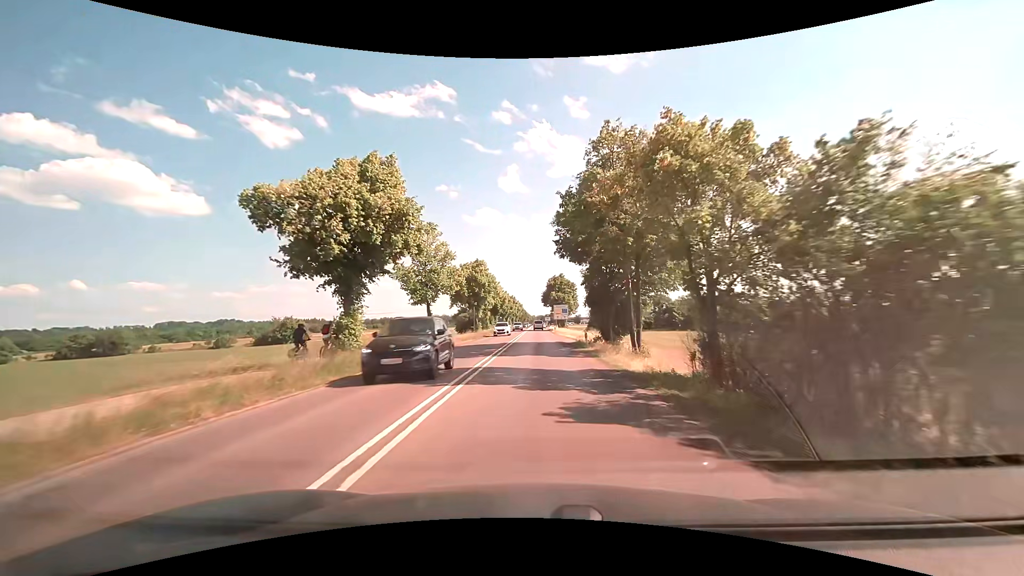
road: secondary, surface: asphalt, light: Day
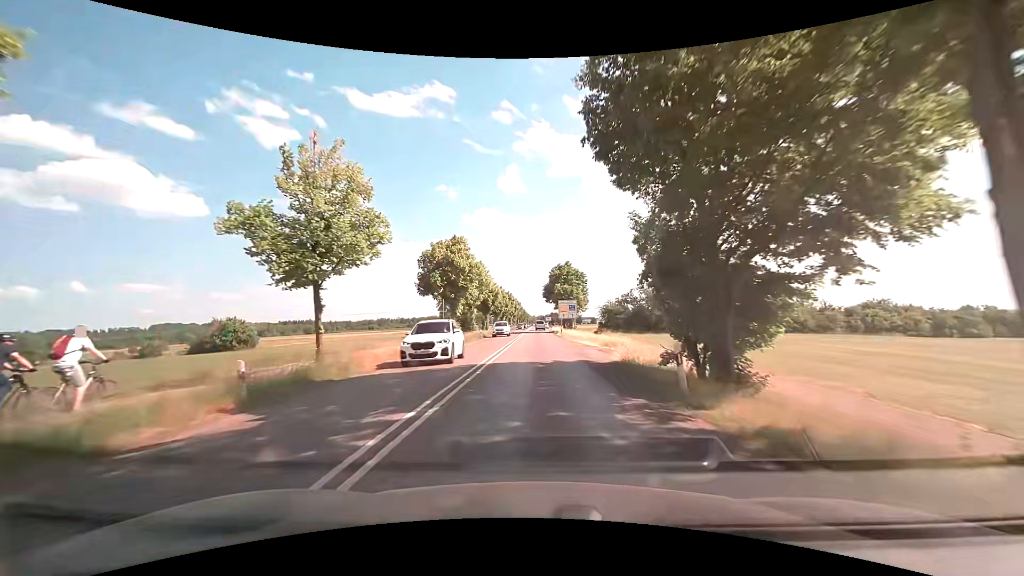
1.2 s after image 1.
(-0.1, +18.5) m; 0°
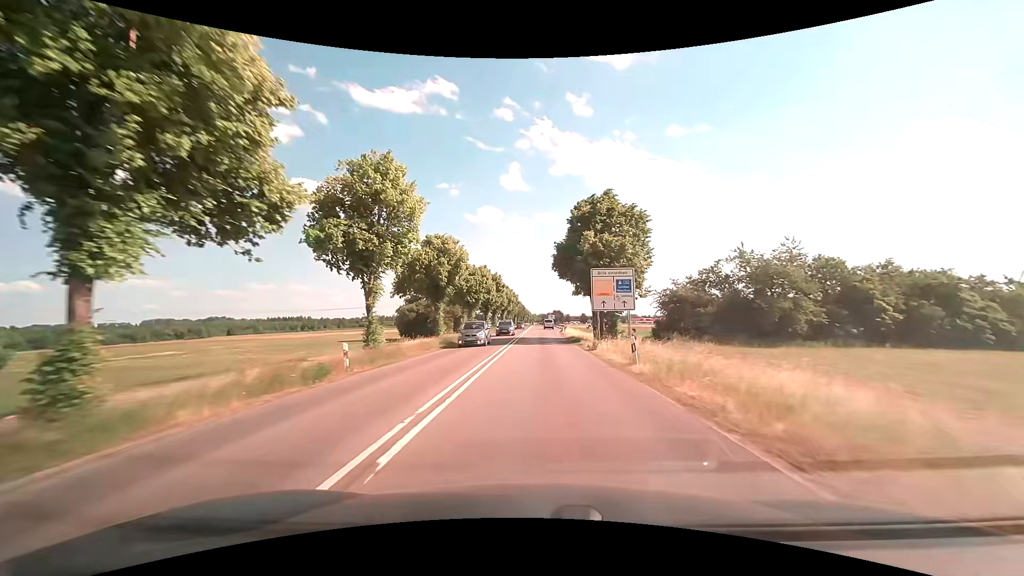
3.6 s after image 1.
(-0.3, +39.7) m; 0°
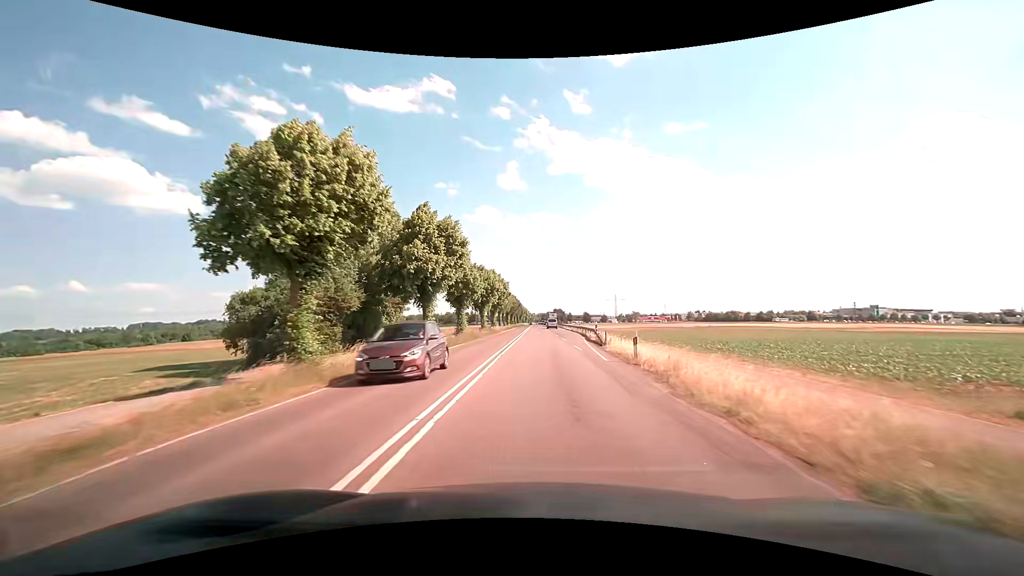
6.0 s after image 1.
(0.0, +40.4) m; 0°
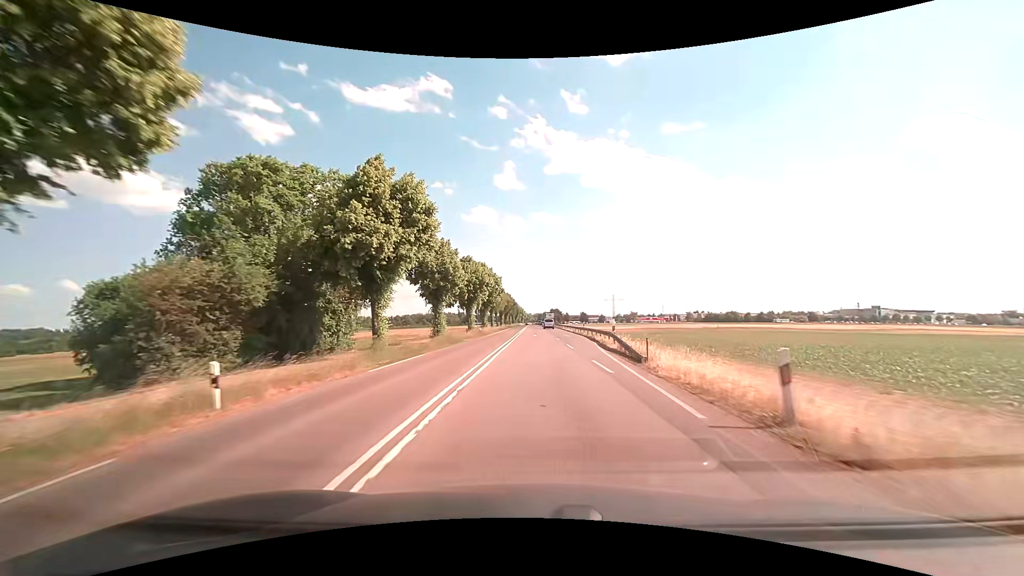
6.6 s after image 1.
(0.0, +10.0) m; 0°
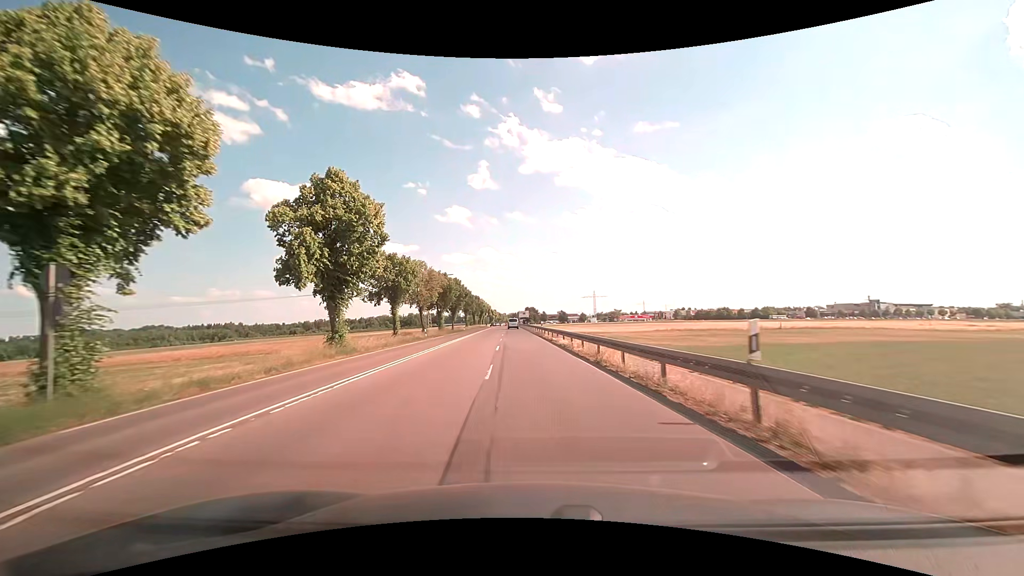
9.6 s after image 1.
(+2.2, +49.0) m; +3°
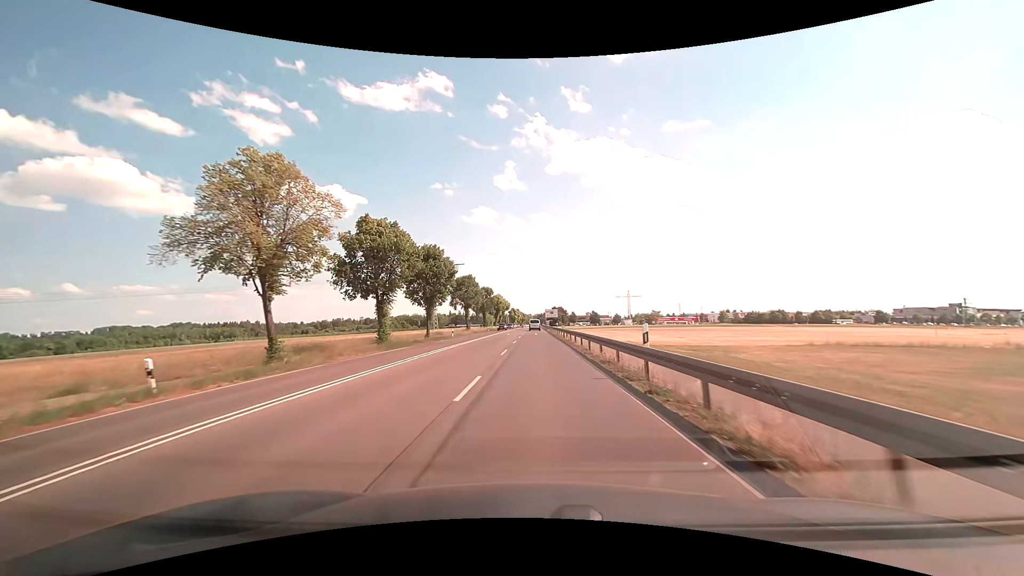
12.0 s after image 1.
(-1.4, +39.0) m; -3°
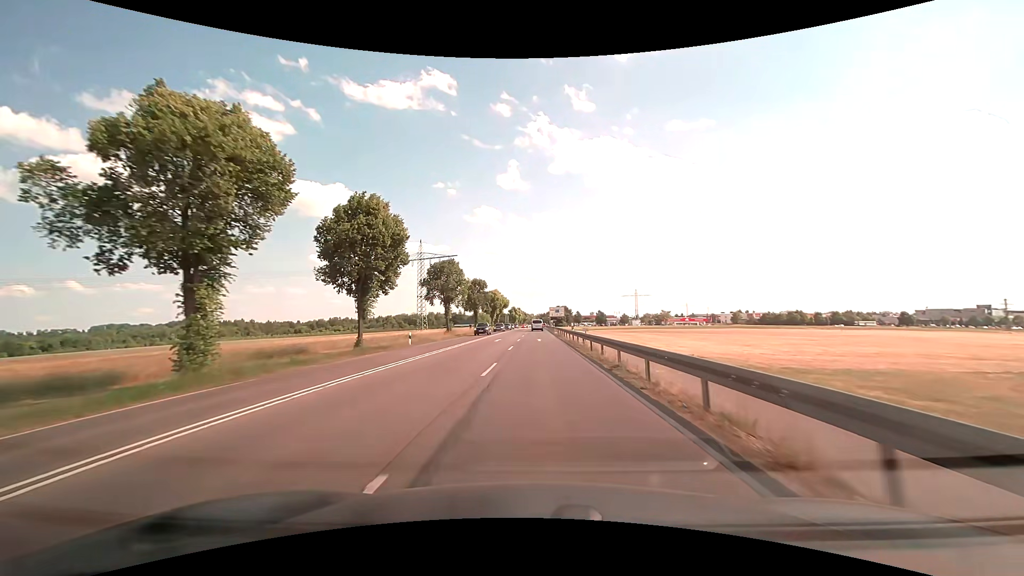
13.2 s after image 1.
(0.0, +20.1) m; 0°
(0, +10) (0, +20) (0, +30) (0, +40) (0, +50) (0, +60) (0, +70) (0, +80) (0, +90) (0, +100) m
